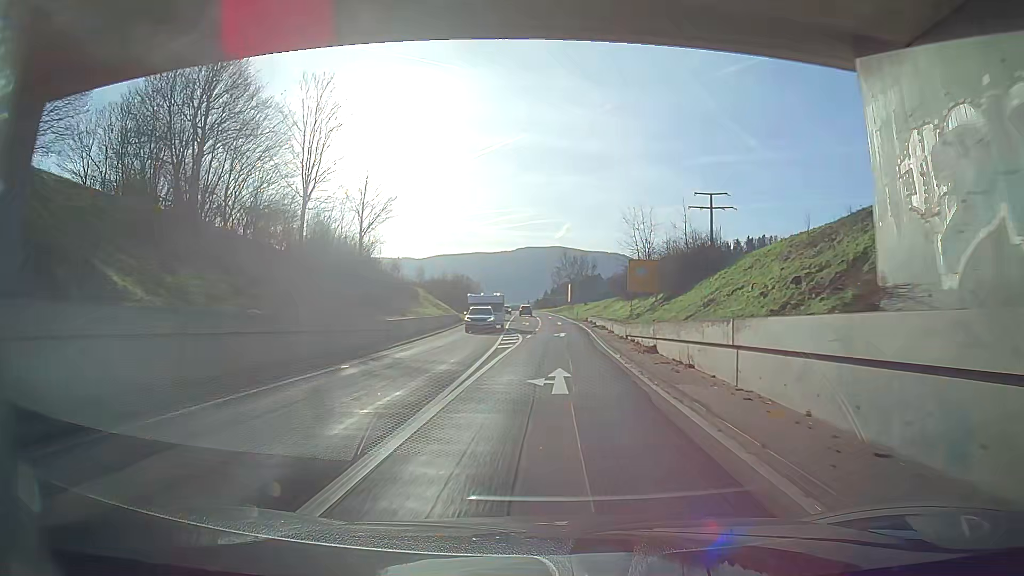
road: secondary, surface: asphalt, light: Day
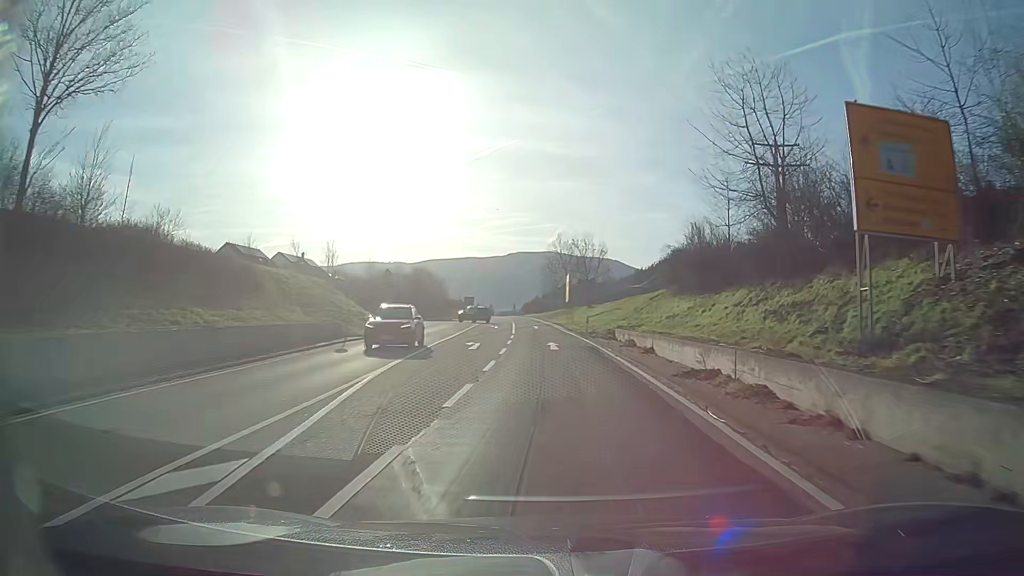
(+0.9, +36.8) m; +2°
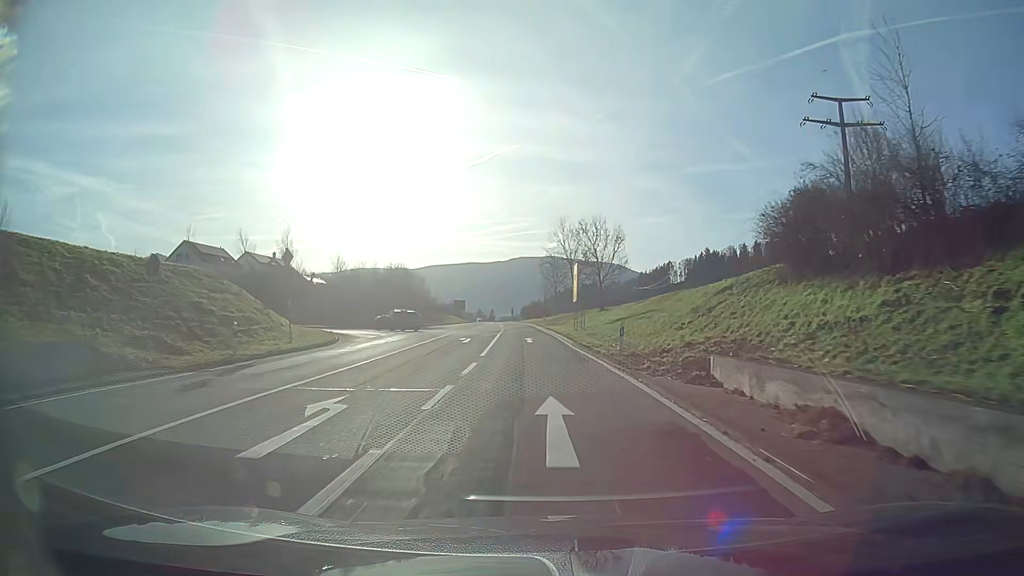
(0.0, +18.4) m; -1°
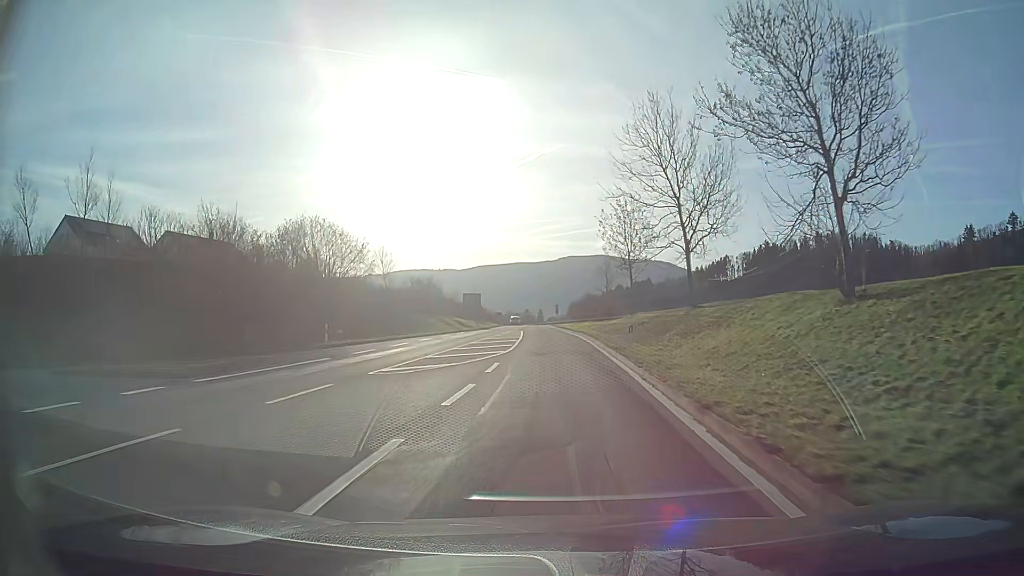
(-1.7, +46.6) m; -4°
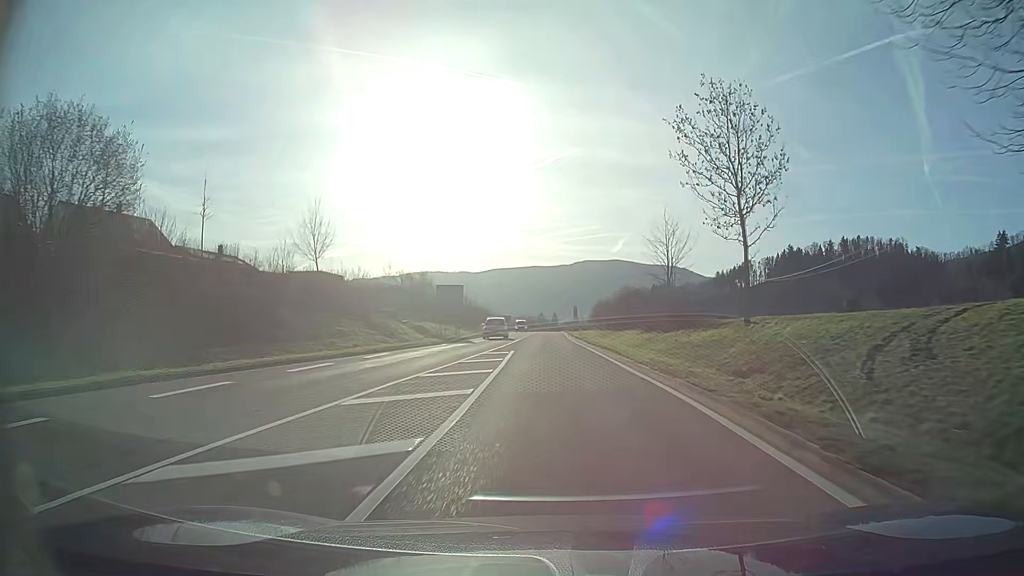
(-0.3, +28.4) m; -1°
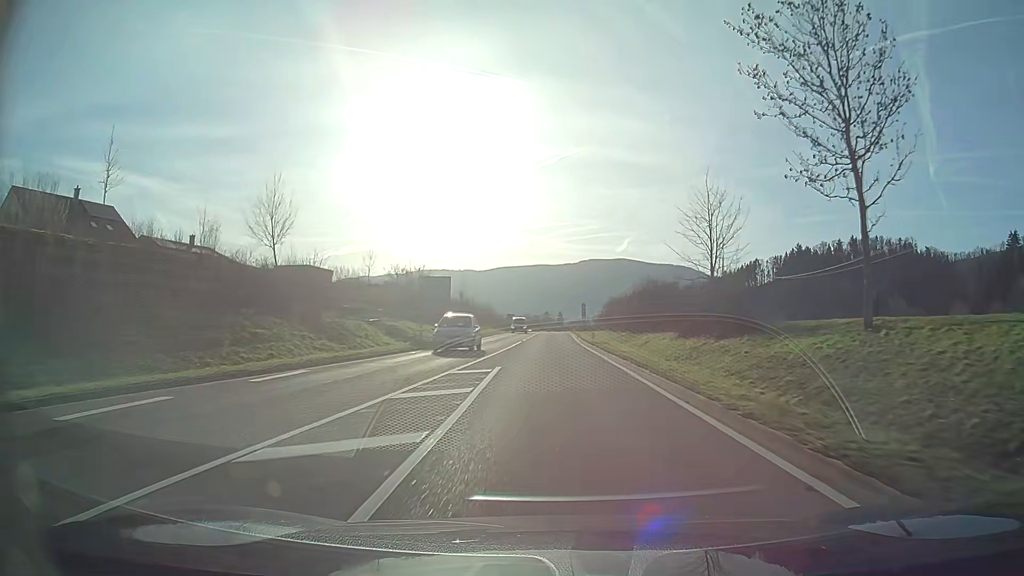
(0.0, +9.5) m; 0°
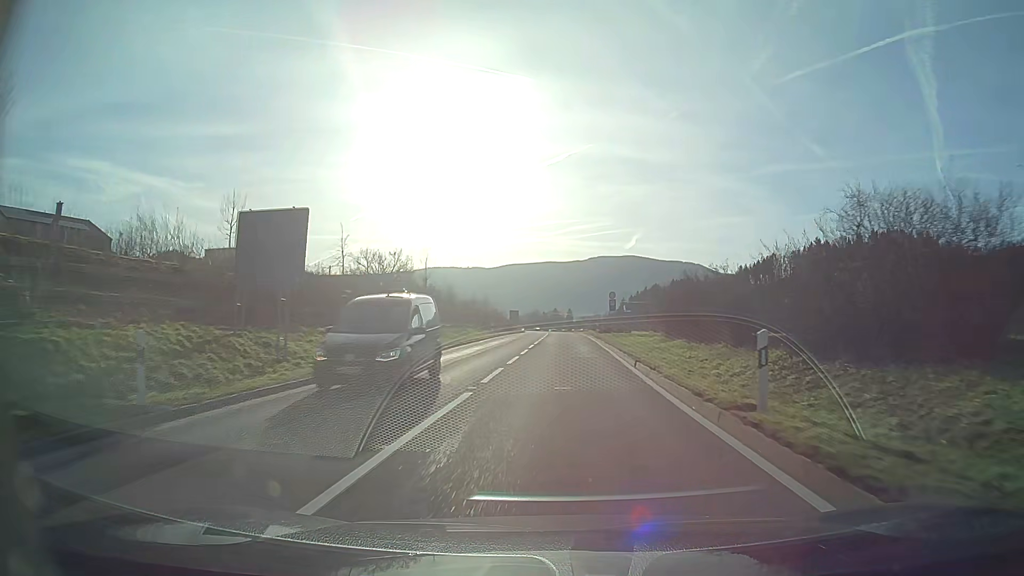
(-0.3, +28.8) m; -1°
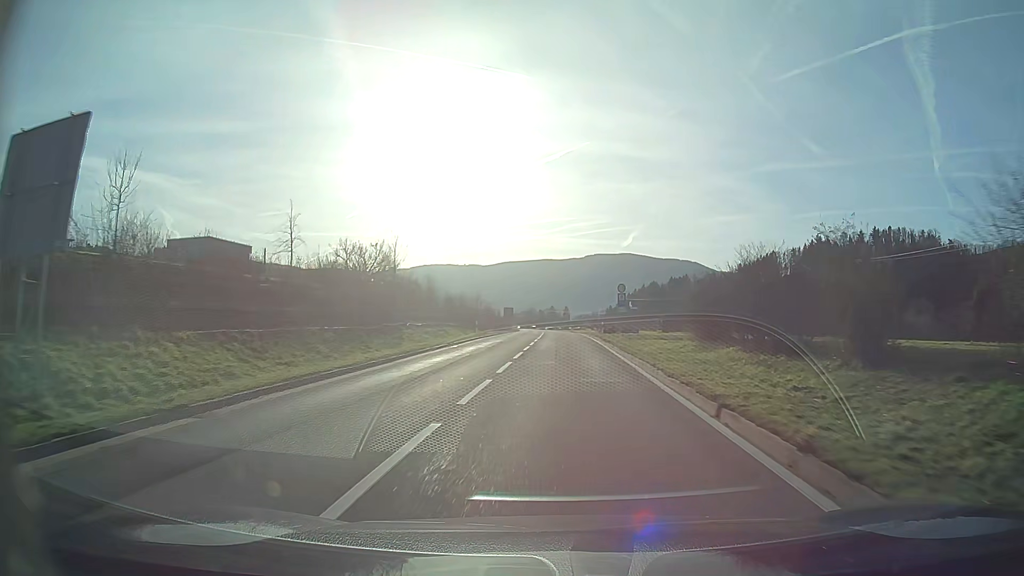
(0.0, +9.7) m; 0°
(0, +10) (0, +20) (0, +30) (0, +40) (0, +50) (+1, +60) (+1, +70) (0, +80) (0, +90) (0, +100) m
